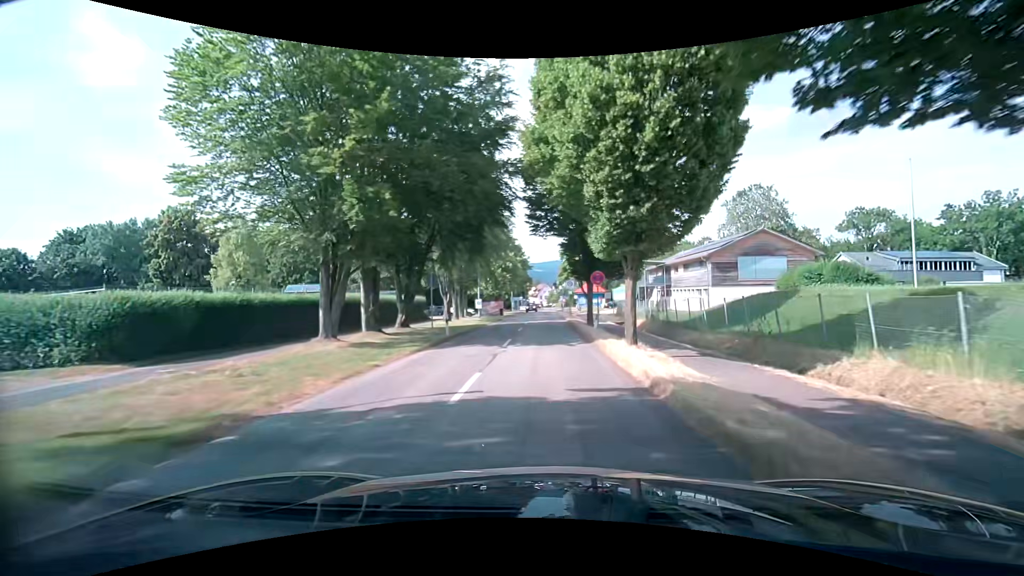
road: unclassified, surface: asphalt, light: Day
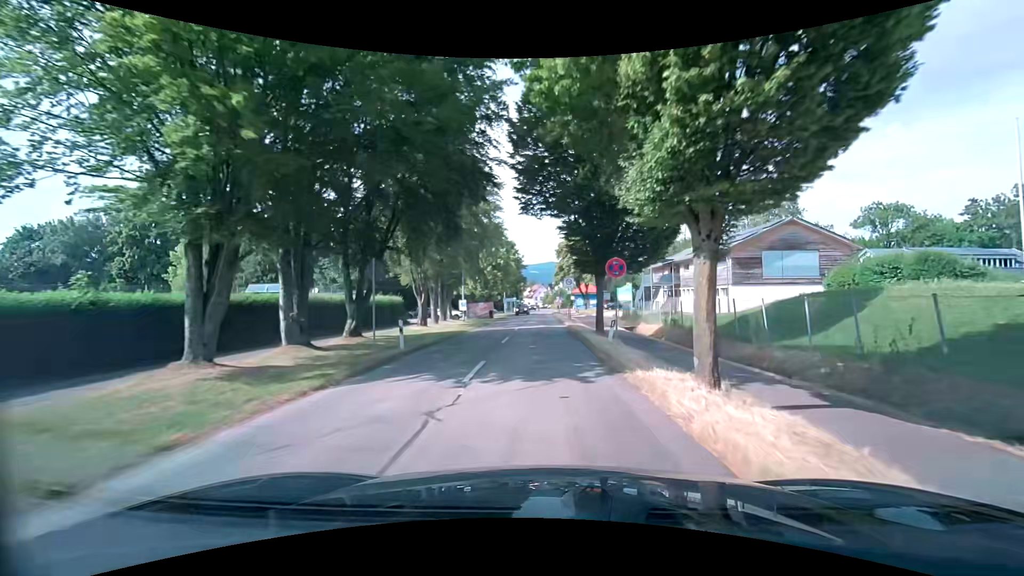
(0.0, +6.8) m; 0°
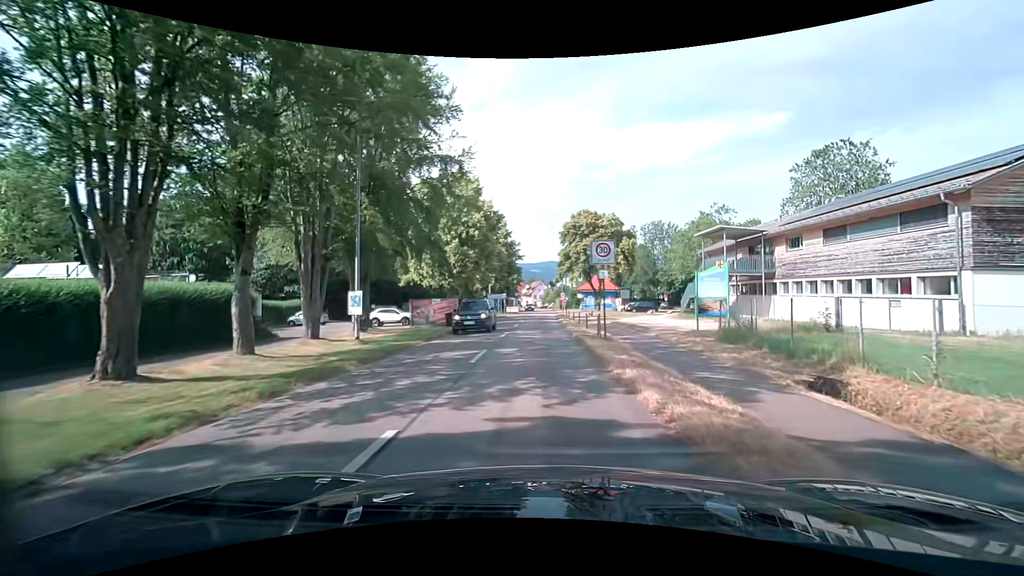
(0.0, +24.1) m; 0°
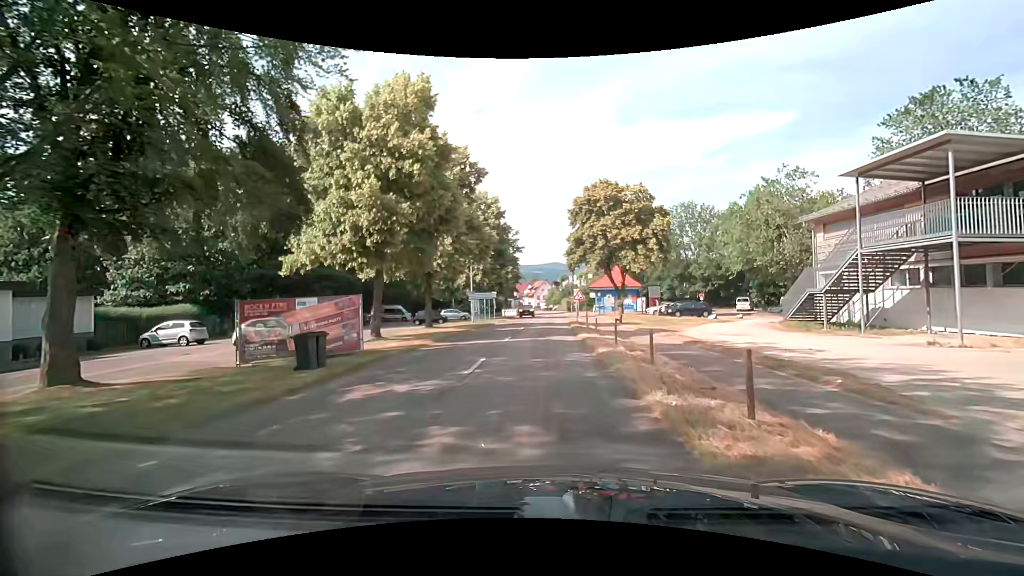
(-0.1, +19.2) m; -1°
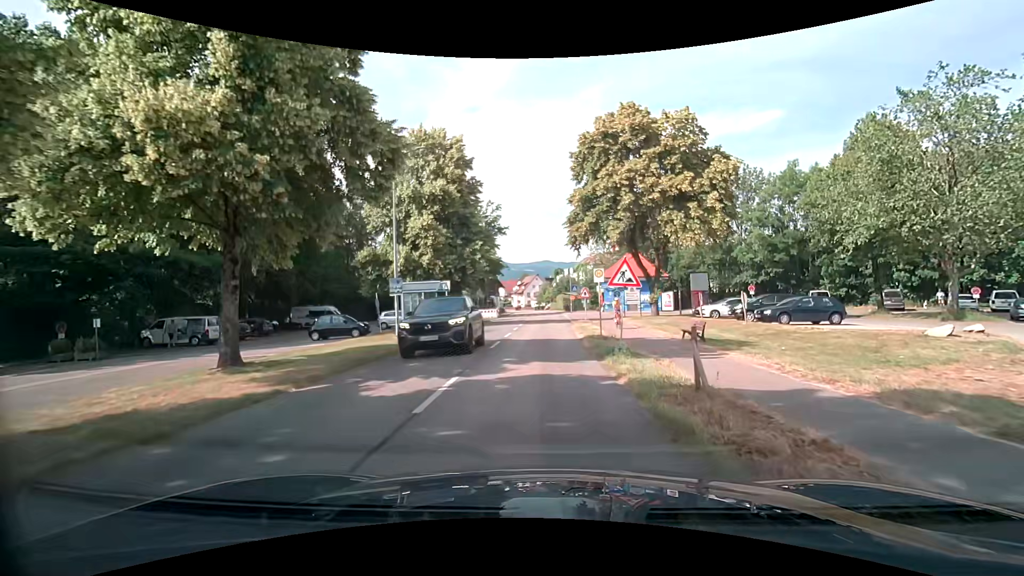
(+0.2, +21.6) m; +1°
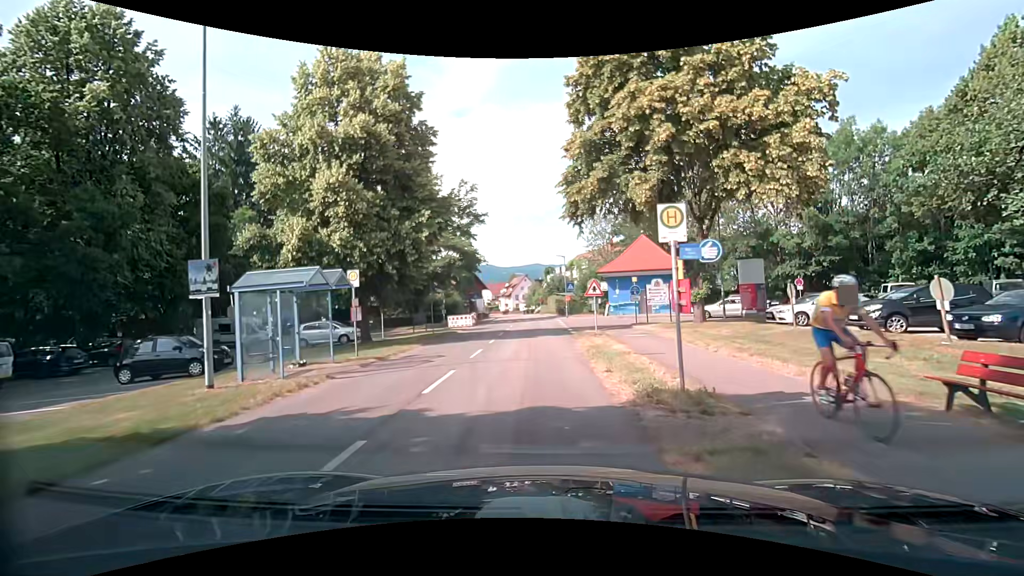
(+0.2, +13.0) m; +2°
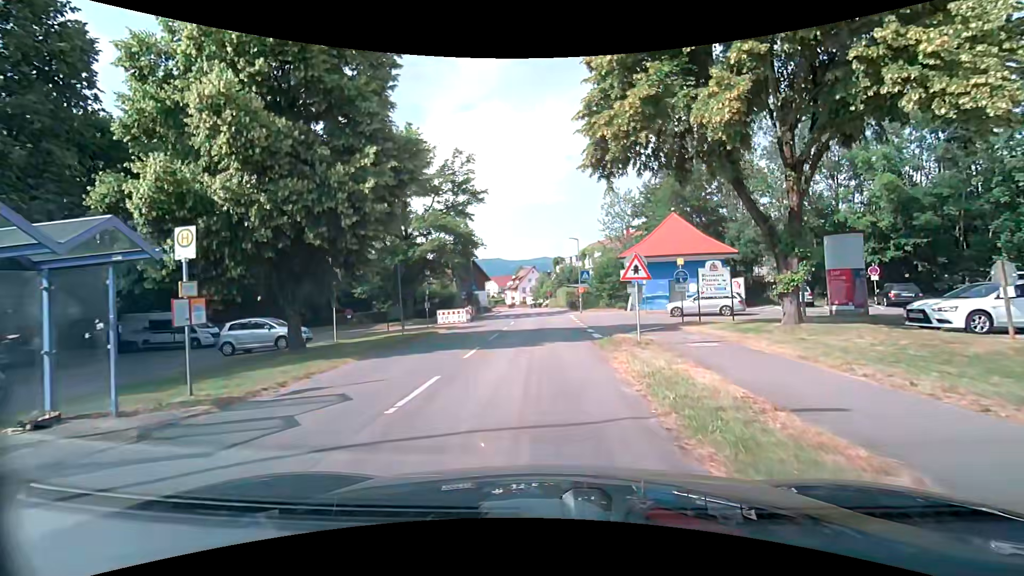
(-0.1, +8.2) m; -1°
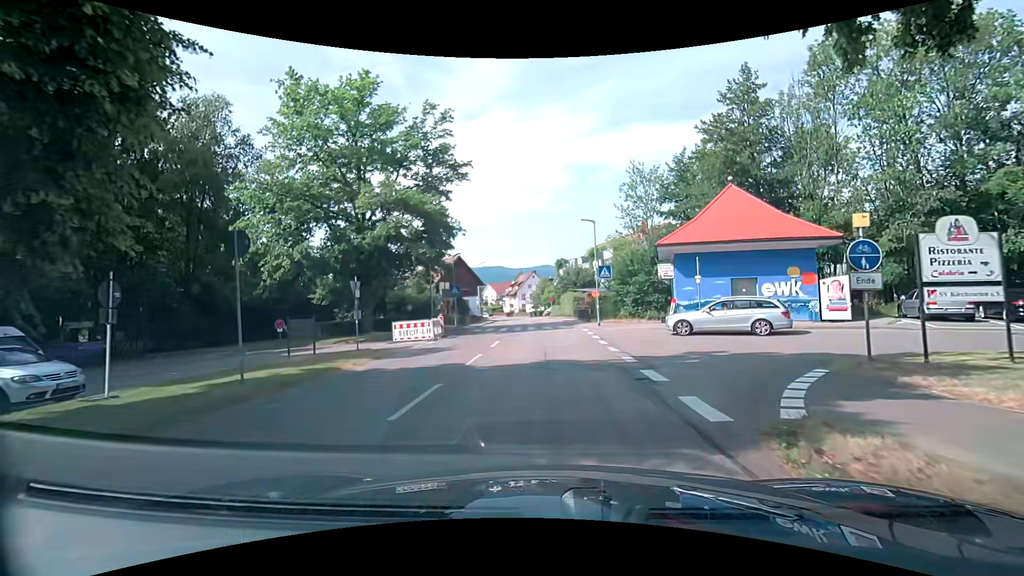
(-0.1, +12.0) m; -1°
(0, +10) (0, +20) (0, +30) (0, +40) (0, +50) (0, +60) (-1, +70) (-2, +80) (-4, +90) (-6, +99) m
